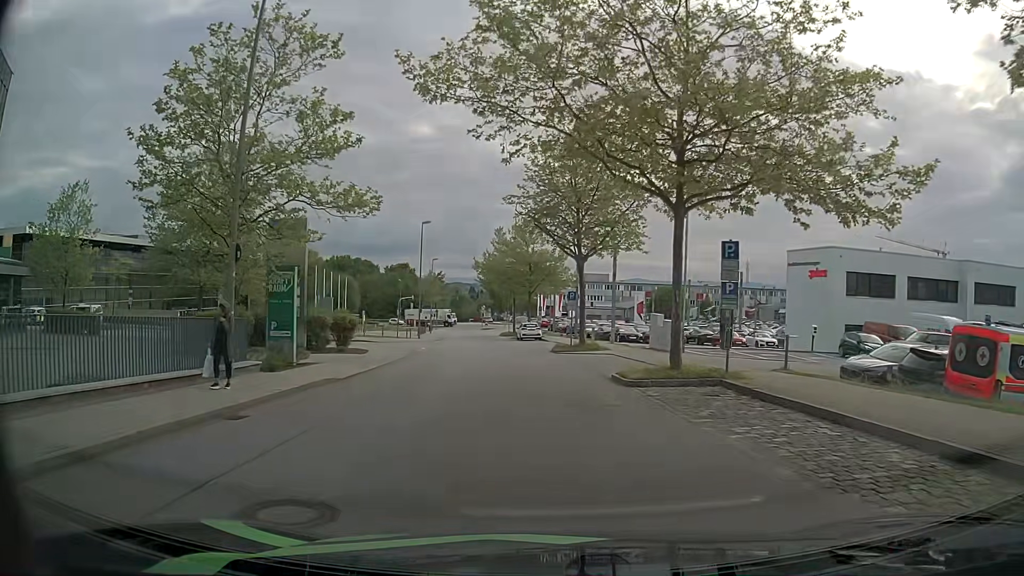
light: Day
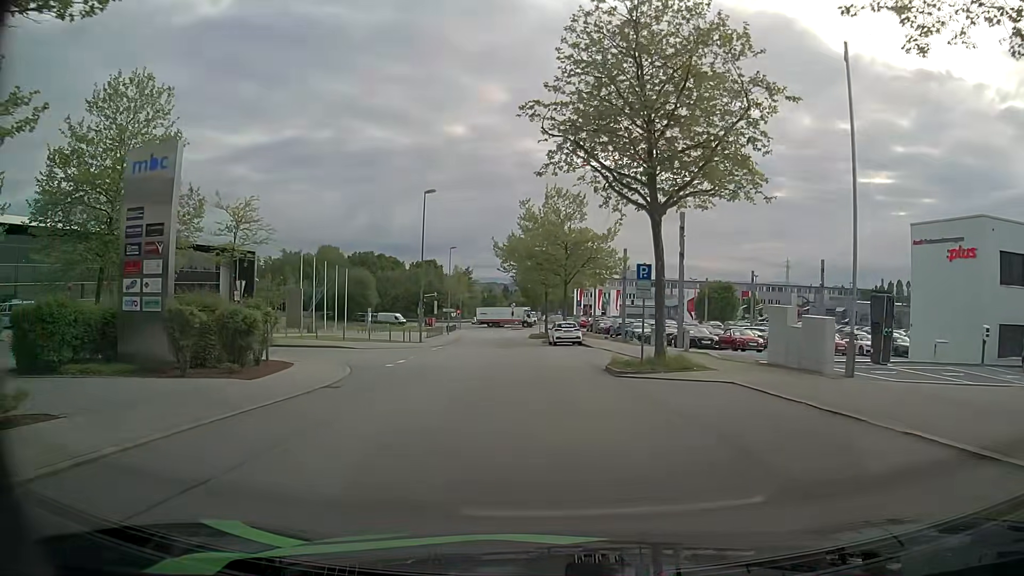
(-0.4, +14.0) m; -2°
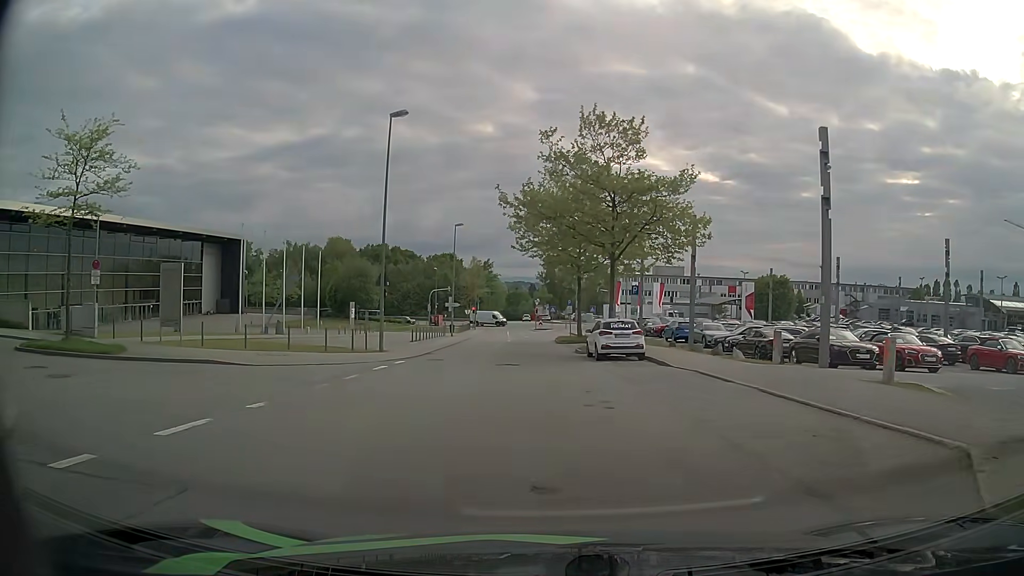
(-0.6, +17.0) m; -2°
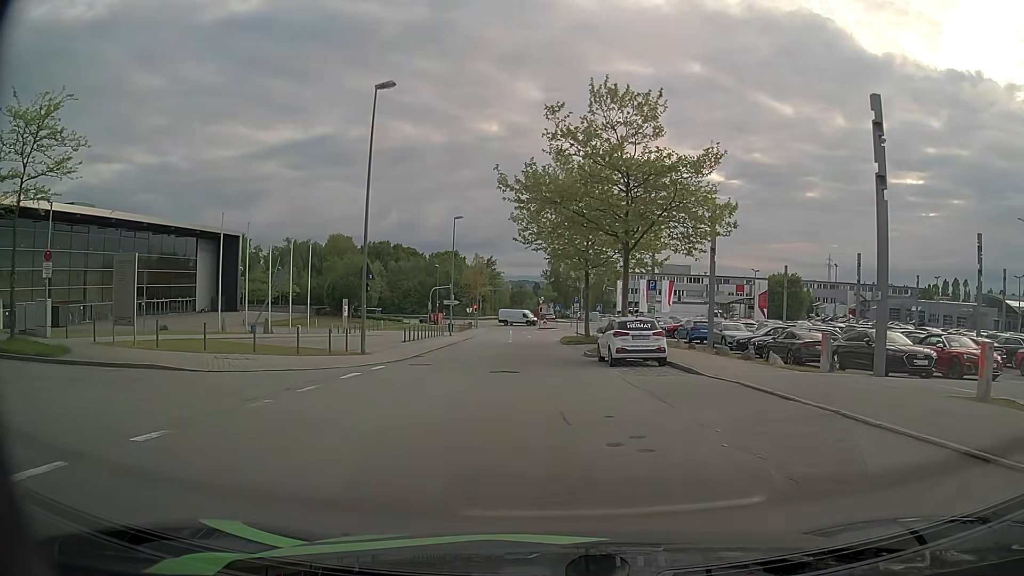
(-0.1, +3.4) m; -2°
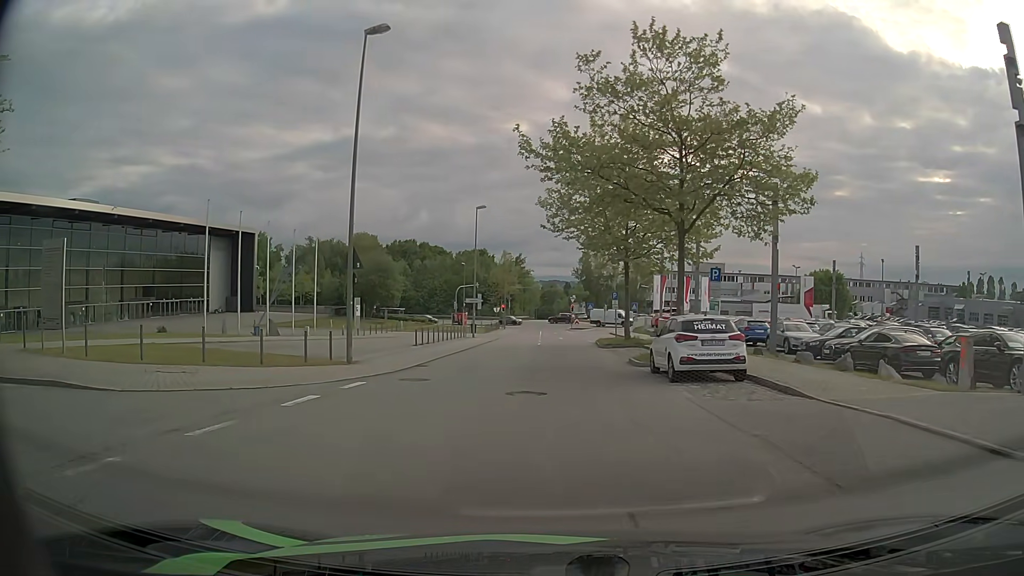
(0.0, +5.2) m; -3°
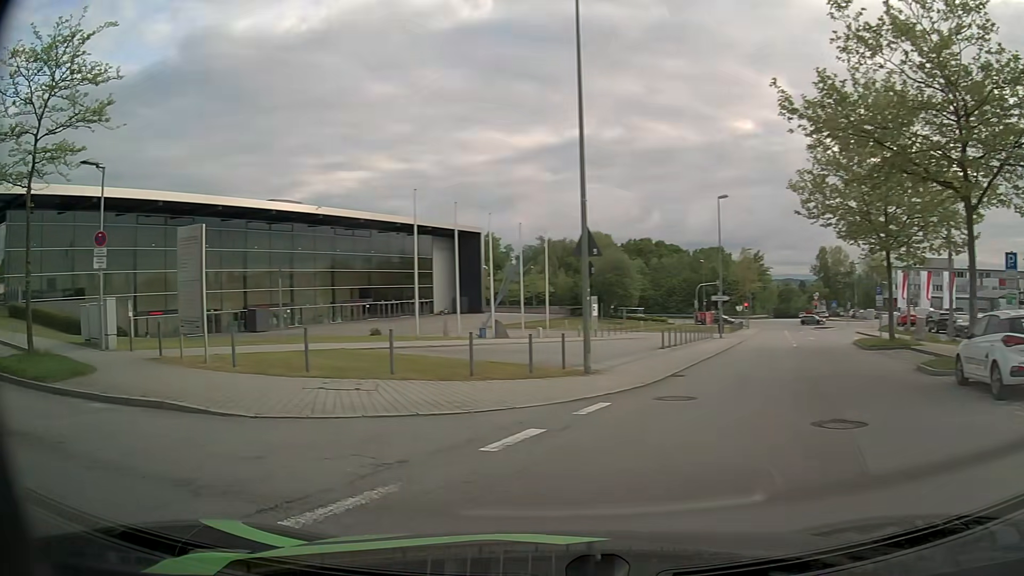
(-0.4, +3.9) m; -19°
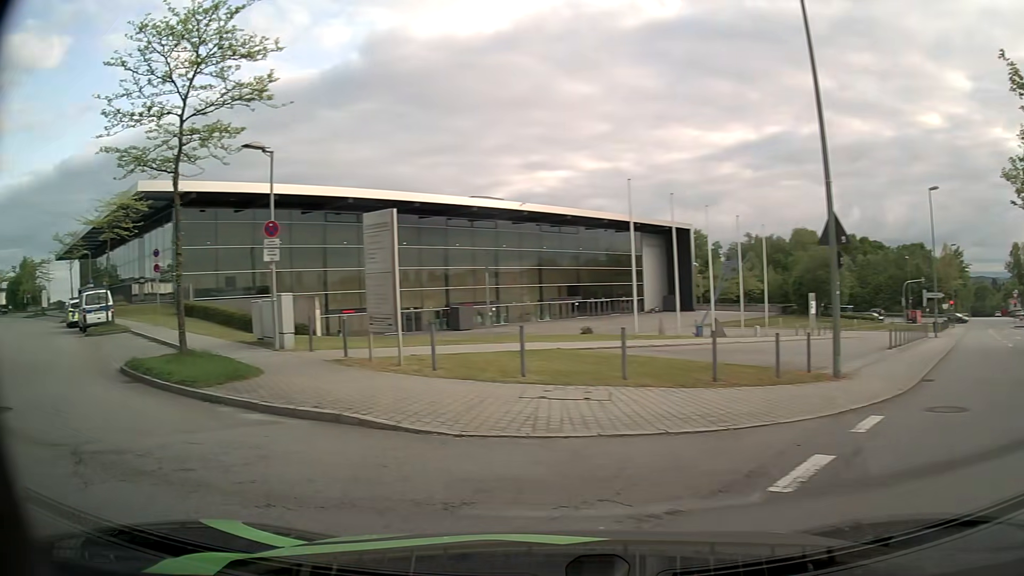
(-0.3, +2.0) m; -18°
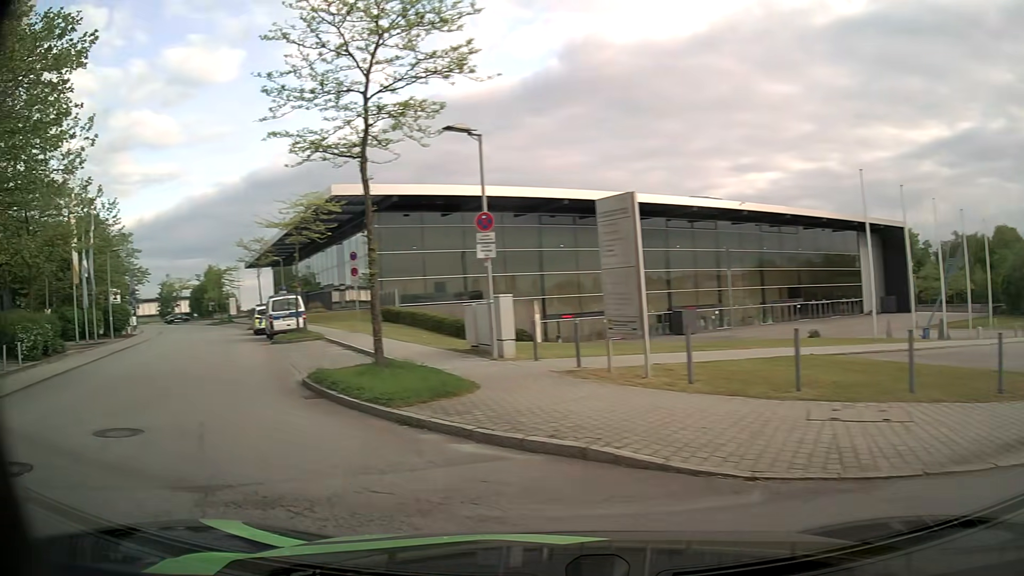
(-0.4, +2.2) m; -17°
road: residential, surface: asphalt
(-4, +9) (-9, +18) (-14, +26) (-19, +35) (-24, +44) (-29, +52) (-35, +61) (-41, +69) (-47, +76) (-54, +83) m
